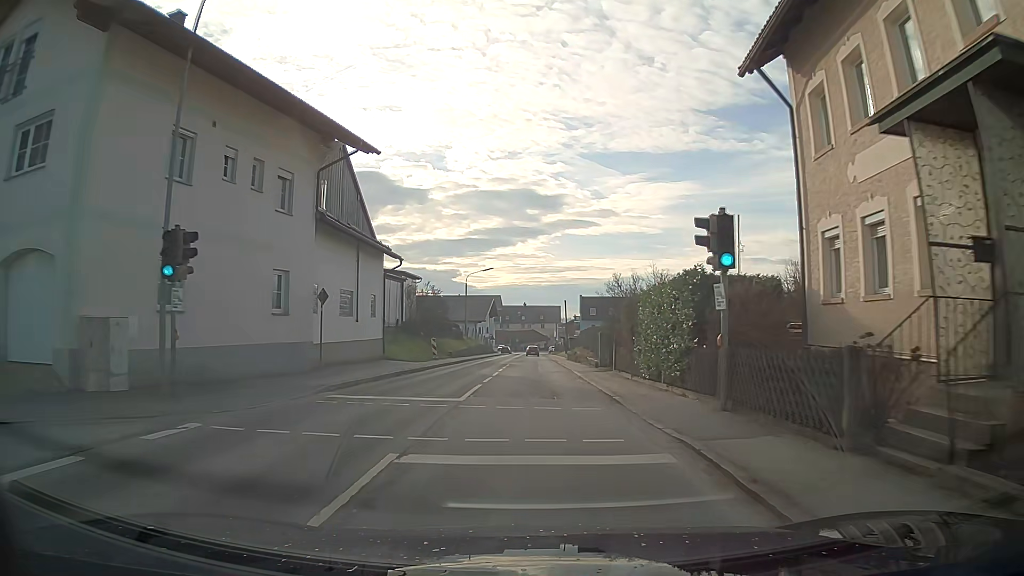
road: tertiary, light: Day
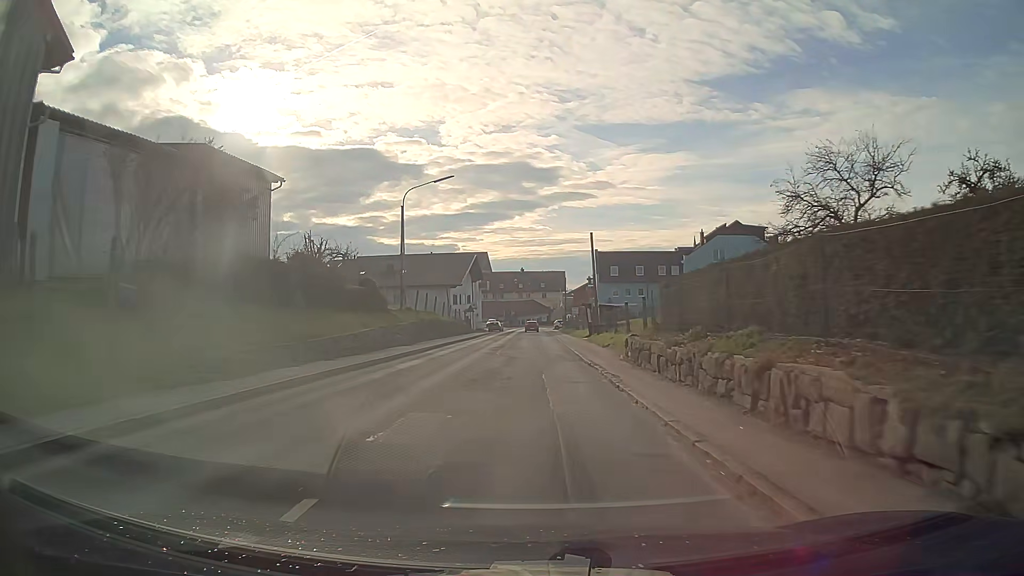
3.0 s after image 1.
(0.0, +37.3) m; 0°
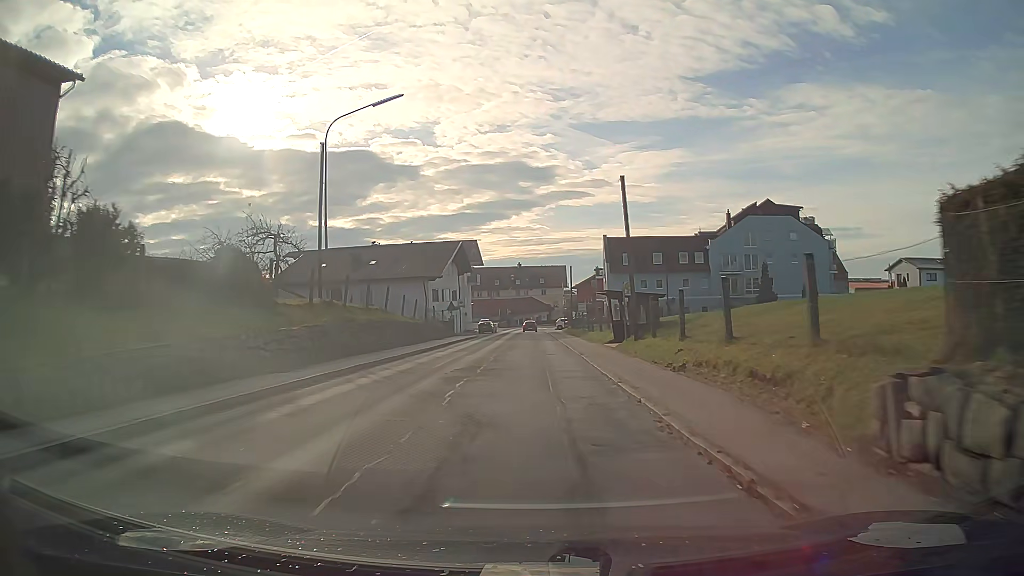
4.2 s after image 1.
(0.0, +15.6) m; 0°
